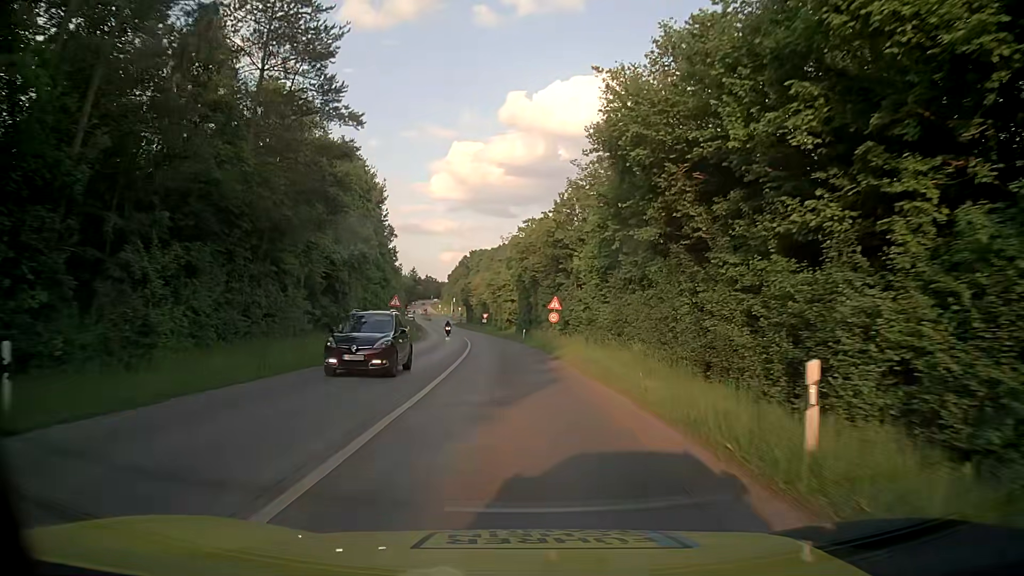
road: tertiary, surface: asphalt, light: Day
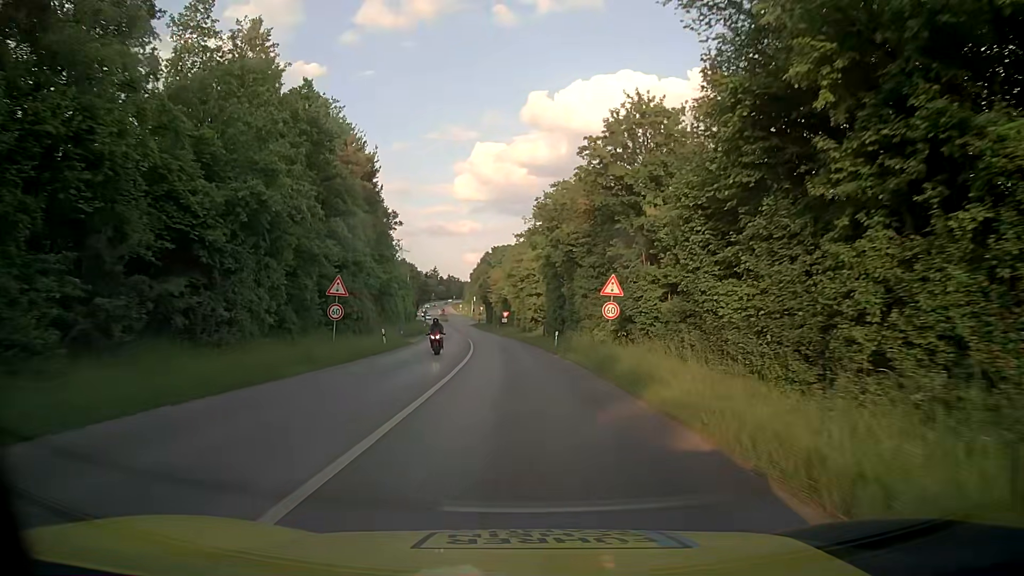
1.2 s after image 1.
(-0.4, +18.3) m; -2°
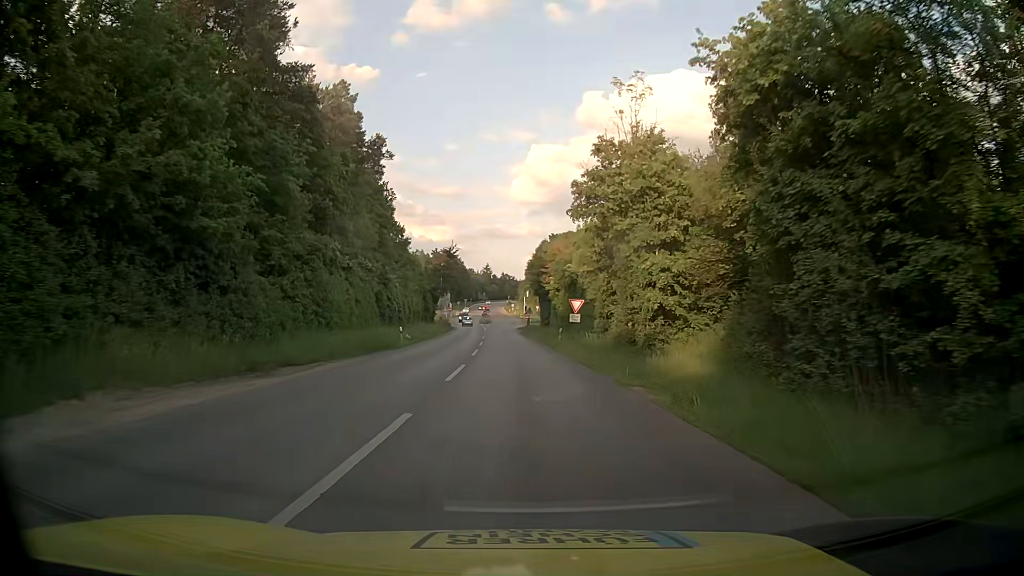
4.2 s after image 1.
(-1.9, +46.4) m; -5°
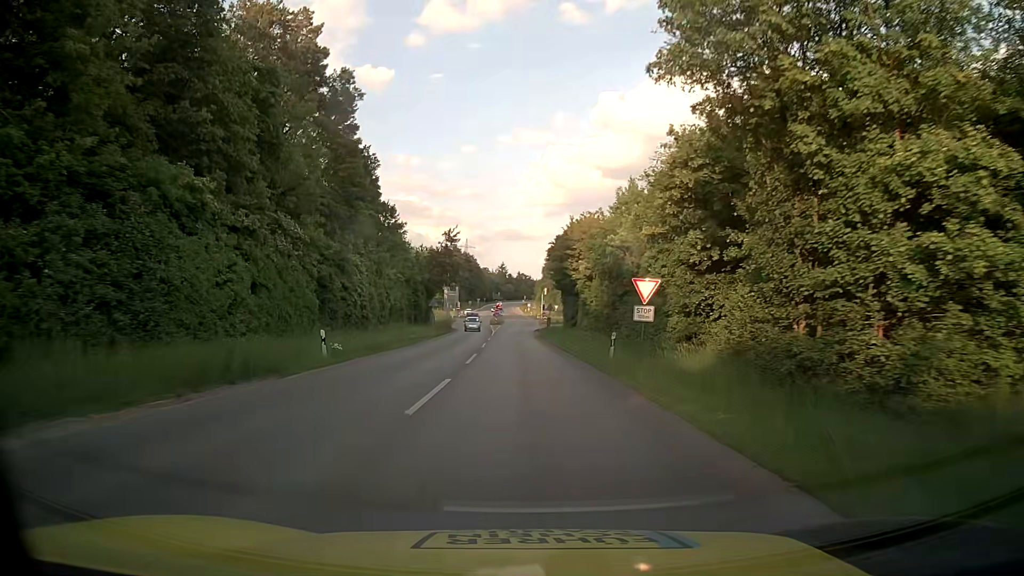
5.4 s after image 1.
(-0.1, +18.1) m; -1°
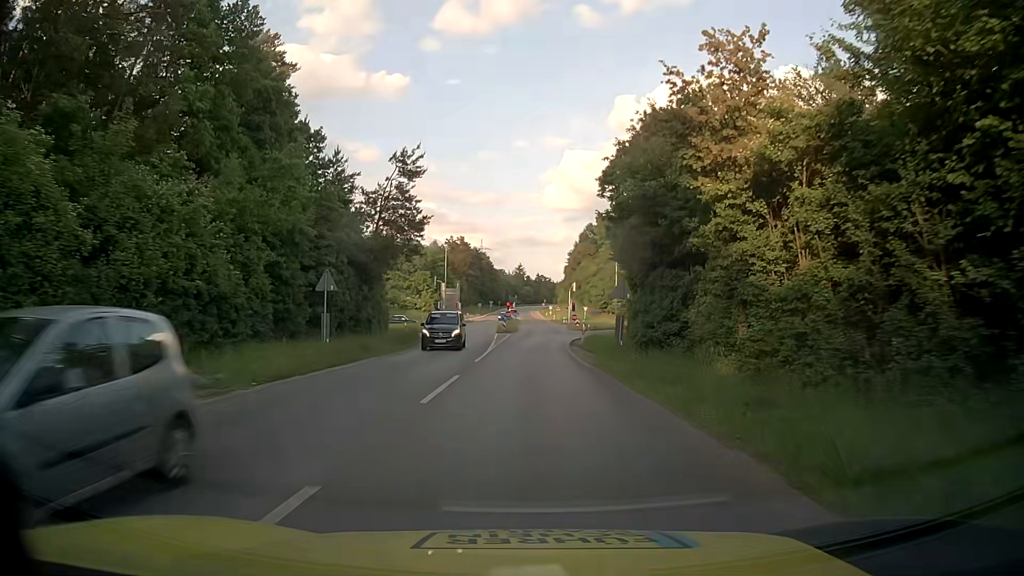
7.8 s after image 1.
(-0.6, +34.6) m; -2°
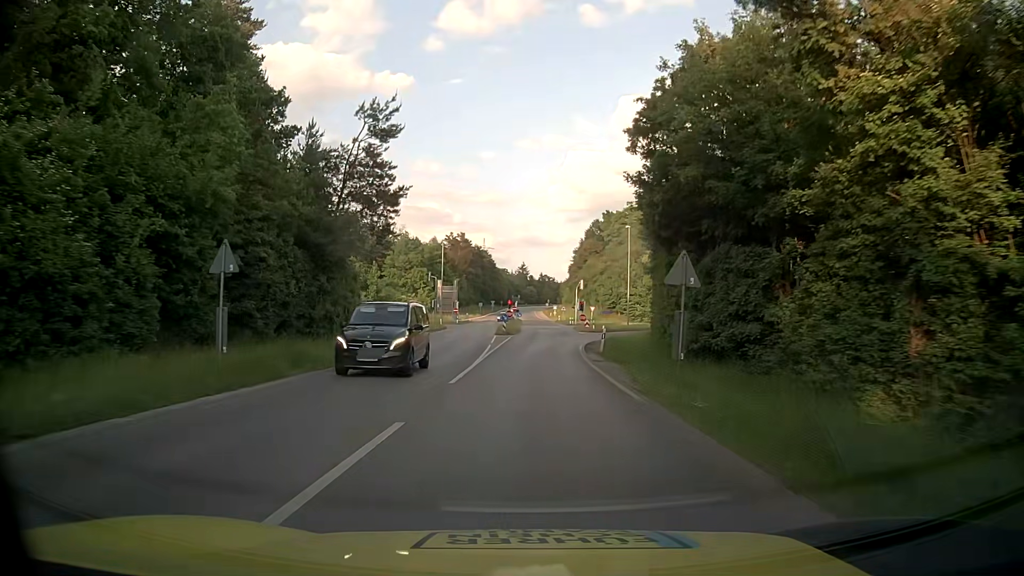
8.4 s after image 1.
(0.0, +8.3) m; 0°
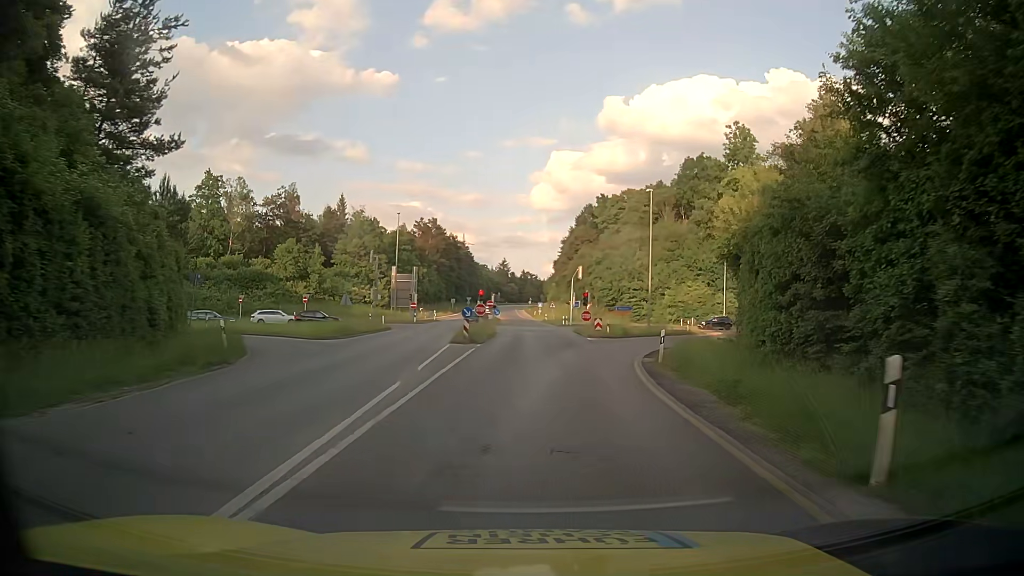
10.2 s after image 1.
(0.0, +23.7) m; +2°
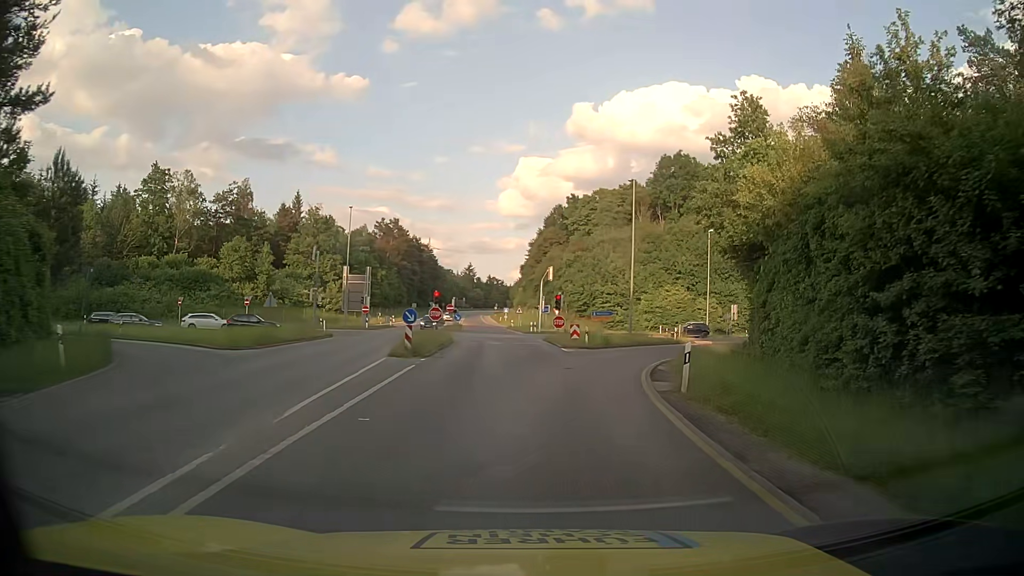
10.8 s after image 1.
(+0.1, +7.5) m; +3°
(0, +10) (+2, +20) (+4, +30) (+7, +39) (+13, +48) (+19, +55) (+27, +61) (+36, +66) (+45, +69) (+55, +72) m
